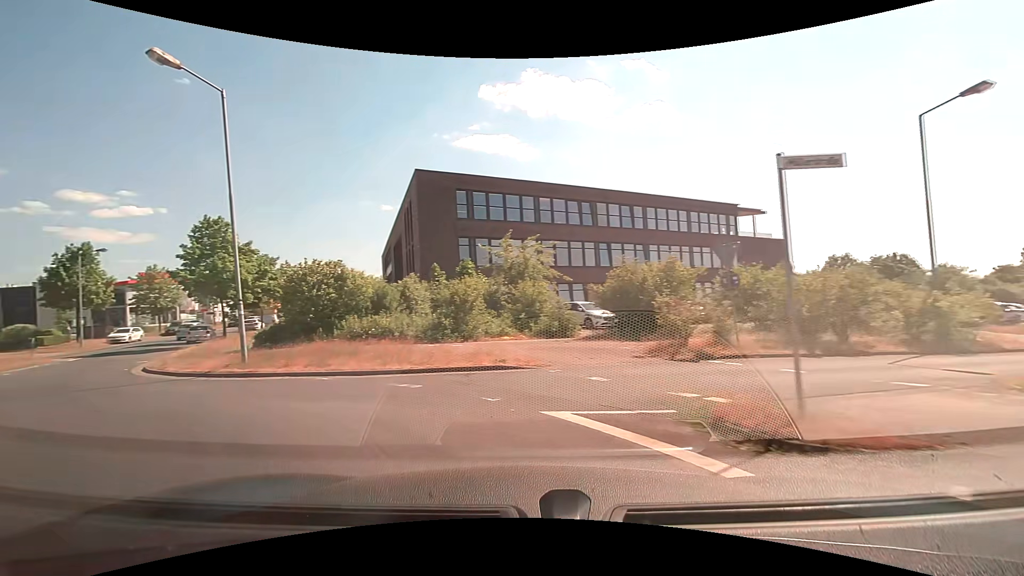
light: Day
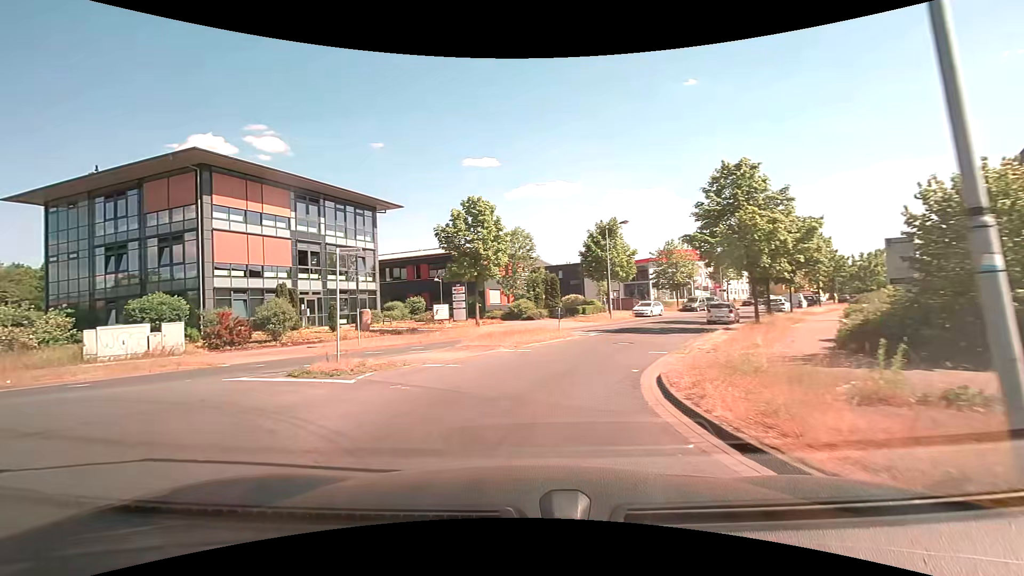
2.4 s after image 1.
(-5.5, +9.9) m; -54°
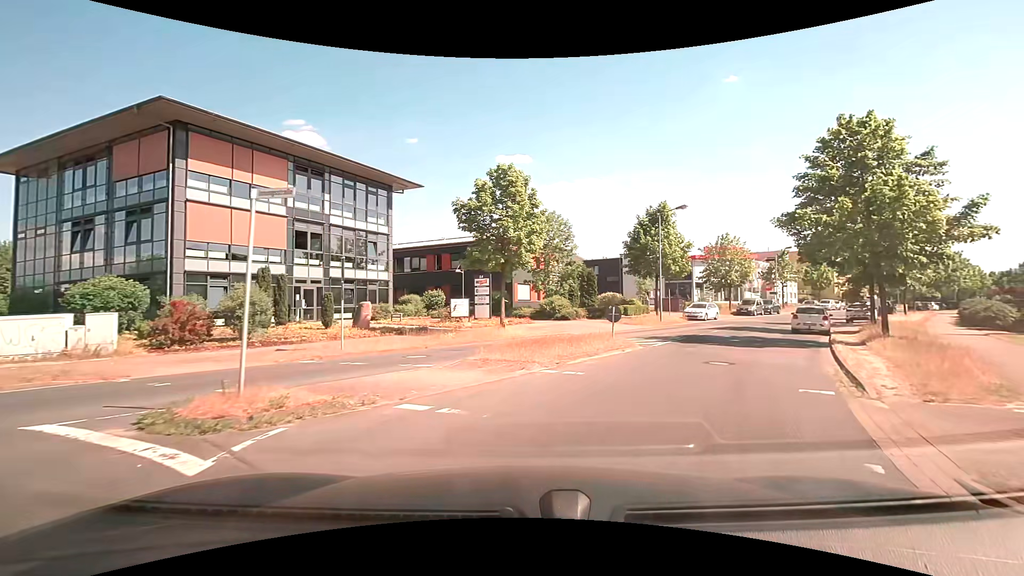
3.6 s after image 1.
(-0.4, +6.0) m; -5°
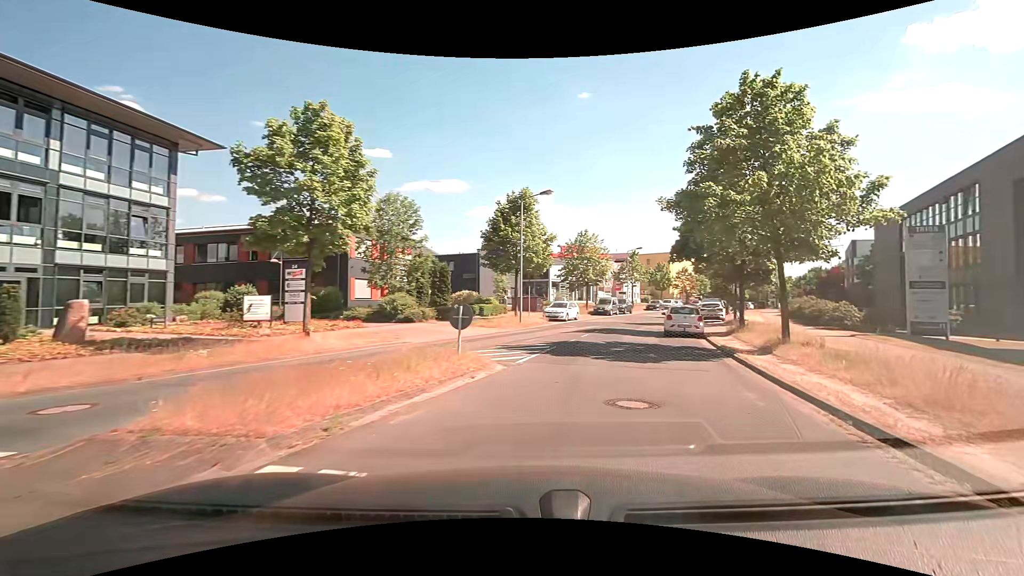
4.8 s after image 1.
(+0.8, +6.1) m; +17°
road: residential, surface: asphalt
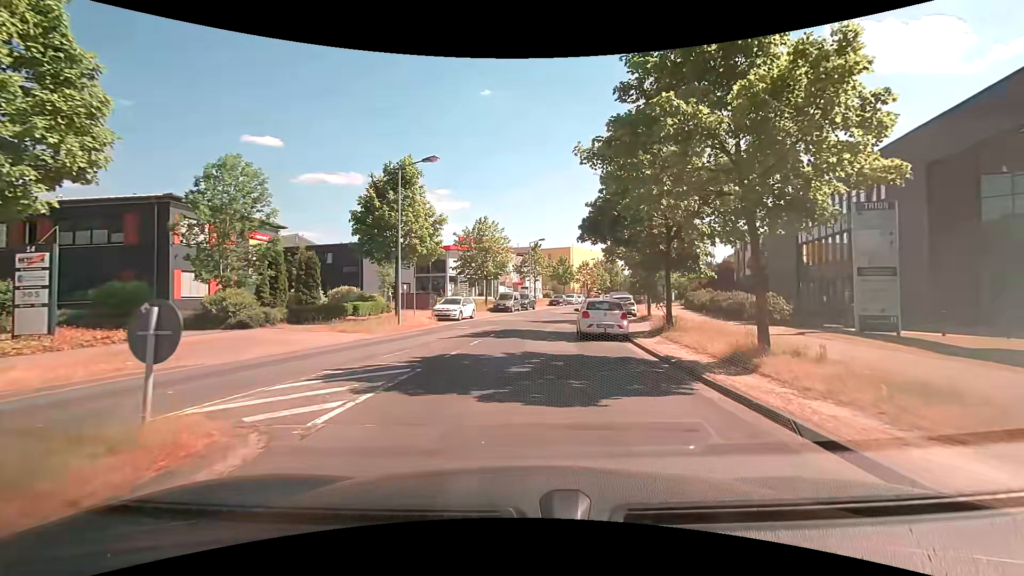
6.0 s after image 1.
(+0.7, +6.0) m; +11°
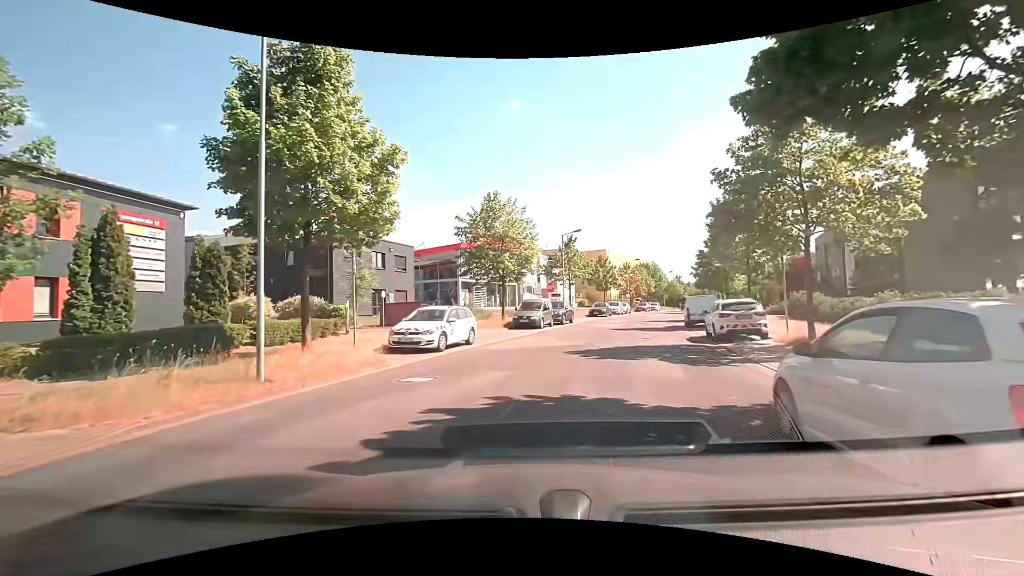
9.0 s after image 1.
(-0.2, +14.5) m; -3°
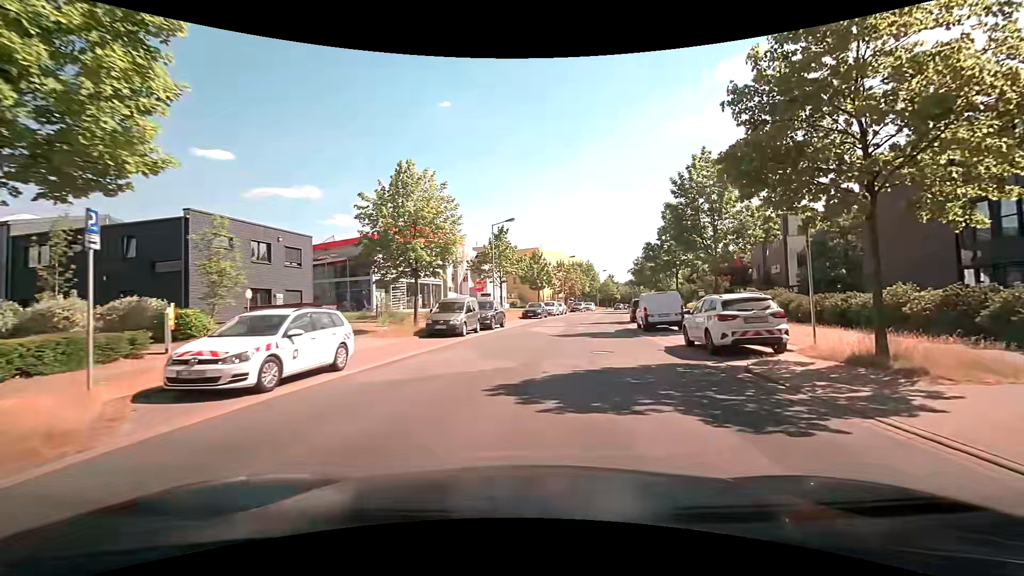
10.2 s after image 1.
(+0.3, +6.8) m; +6°
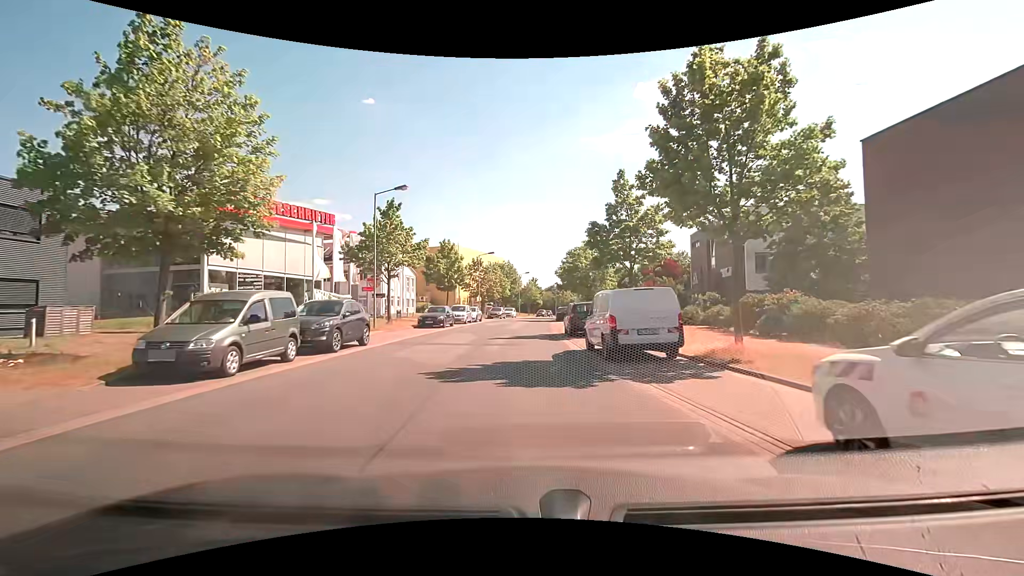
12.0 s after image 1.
(+1.5, +12.1) m; +11°
